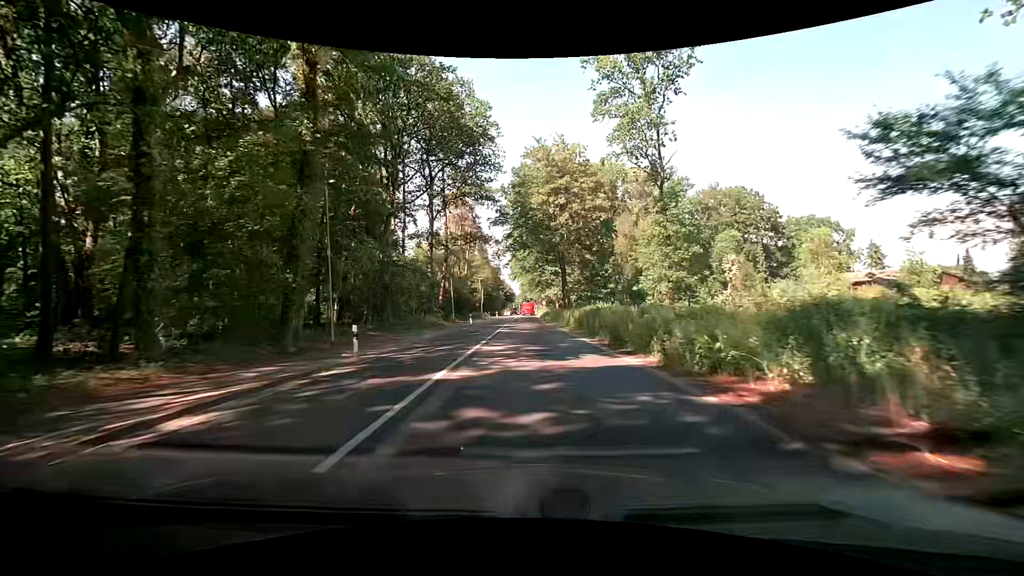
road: secondary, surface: asphalt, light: Day
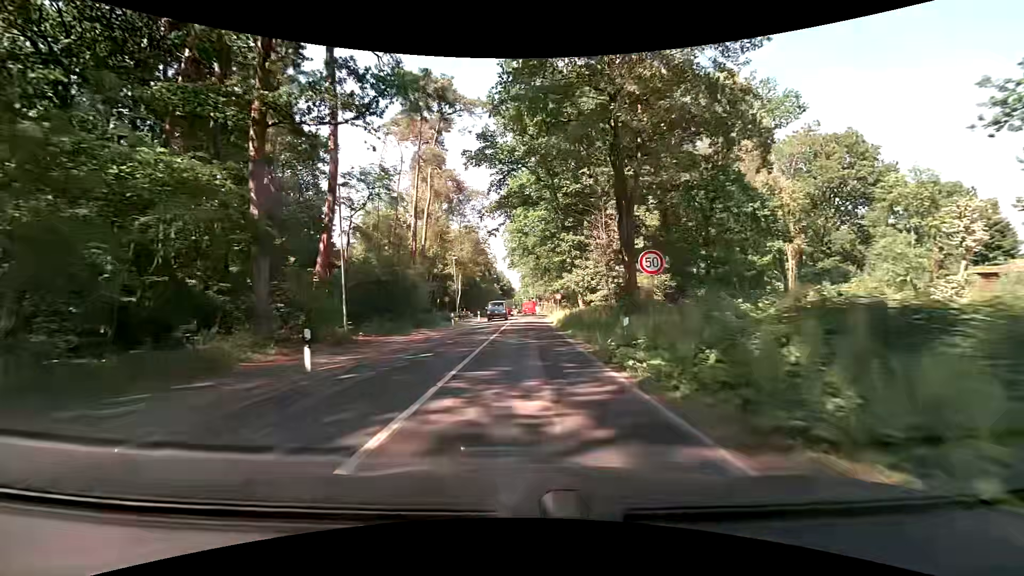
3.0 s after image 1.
(-0.2, +37.7) m; -1°
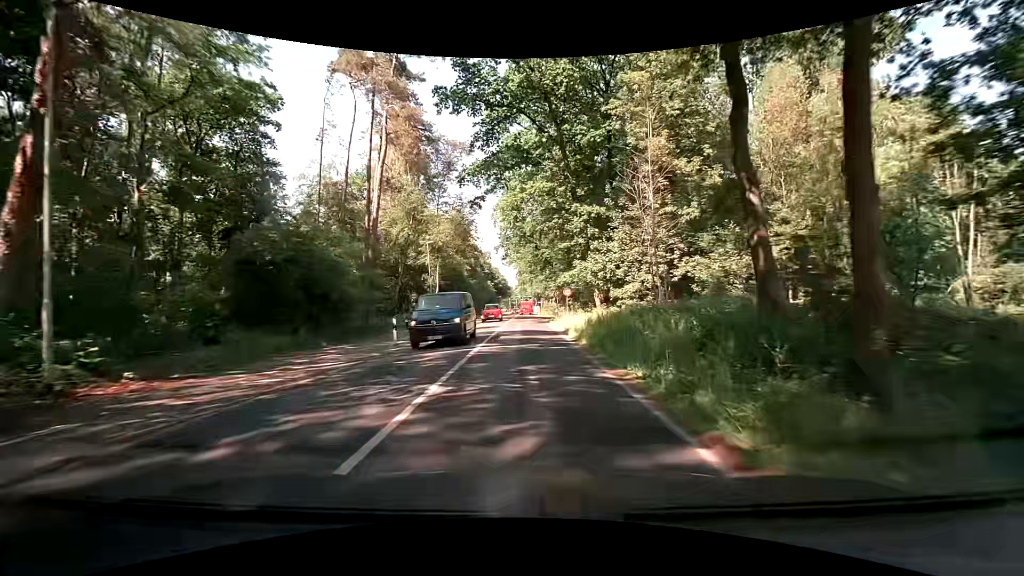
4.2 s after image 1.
(+0.2, +15.2) m; +1°
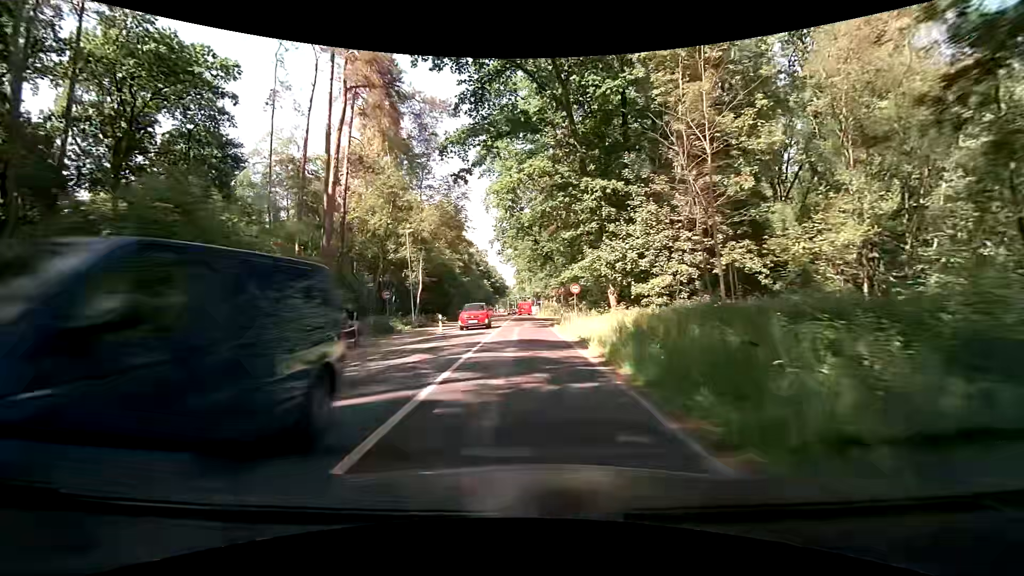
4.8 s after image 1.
(0.0, +7.6) m; 0°
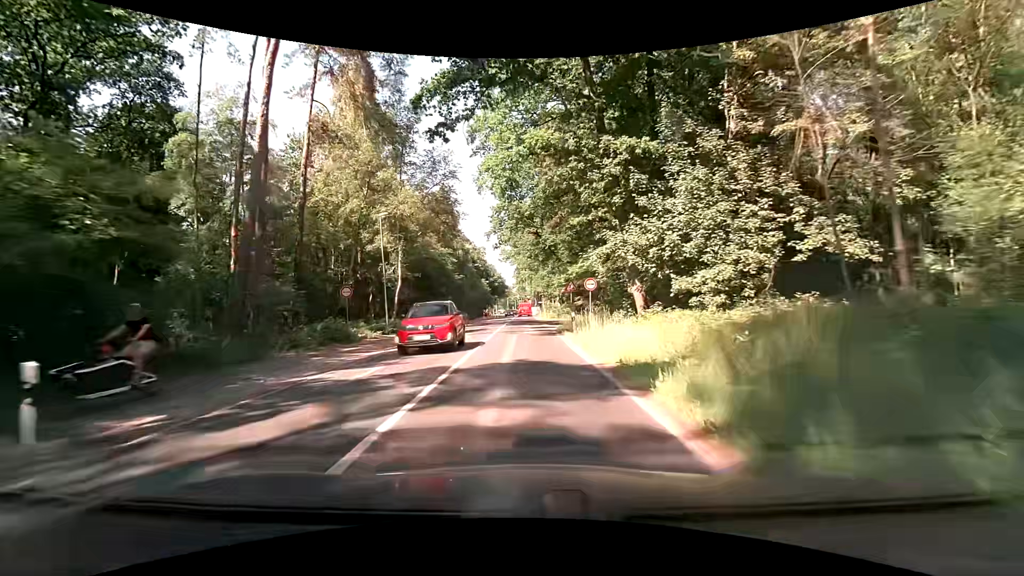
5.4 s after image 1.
(0.0, +7.5) m; 0°
